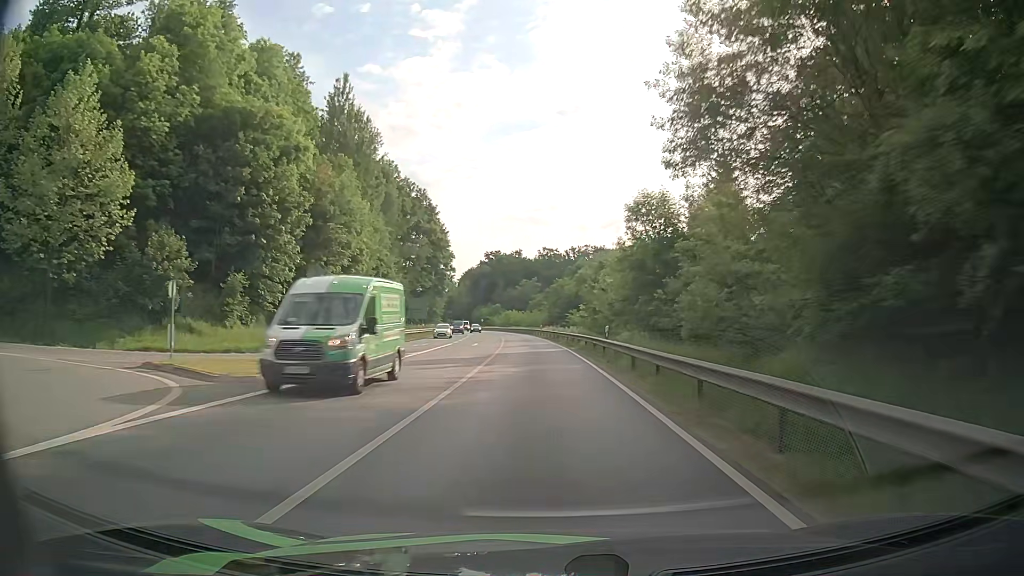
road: primary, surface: asphalt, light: Day
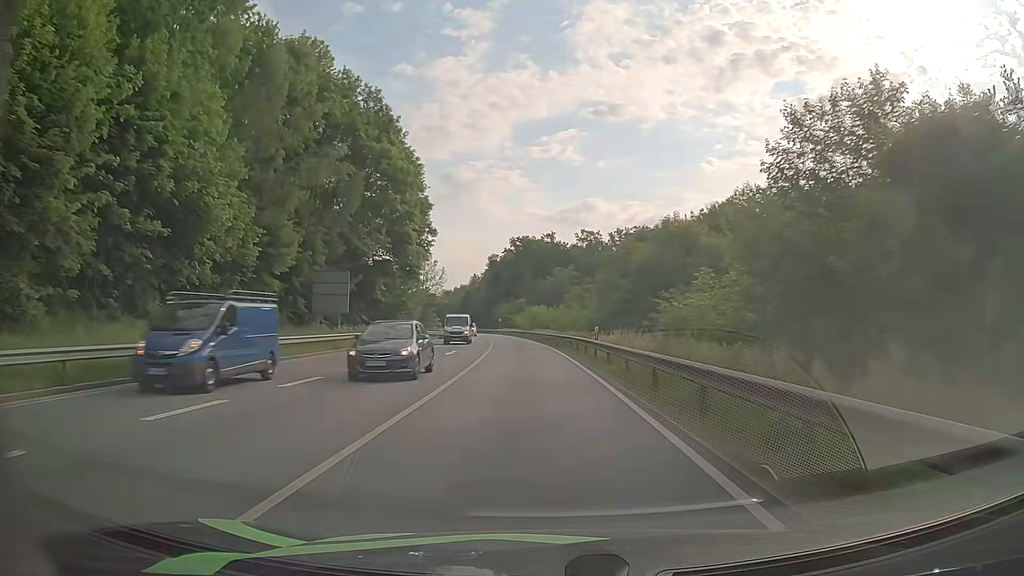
(-1.2, +49.2) m; -3°
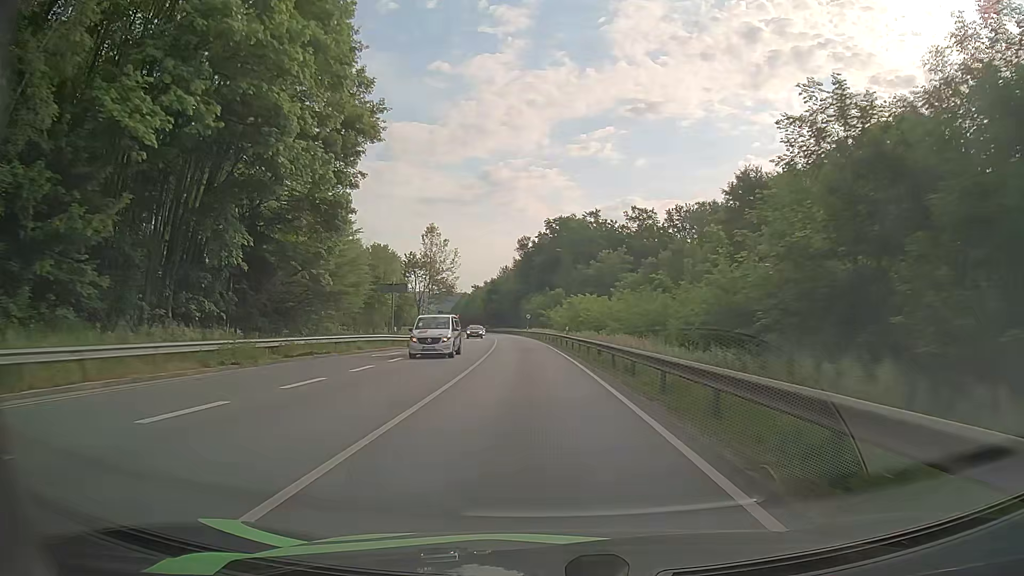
(-1.2, +36.5) m; -3°
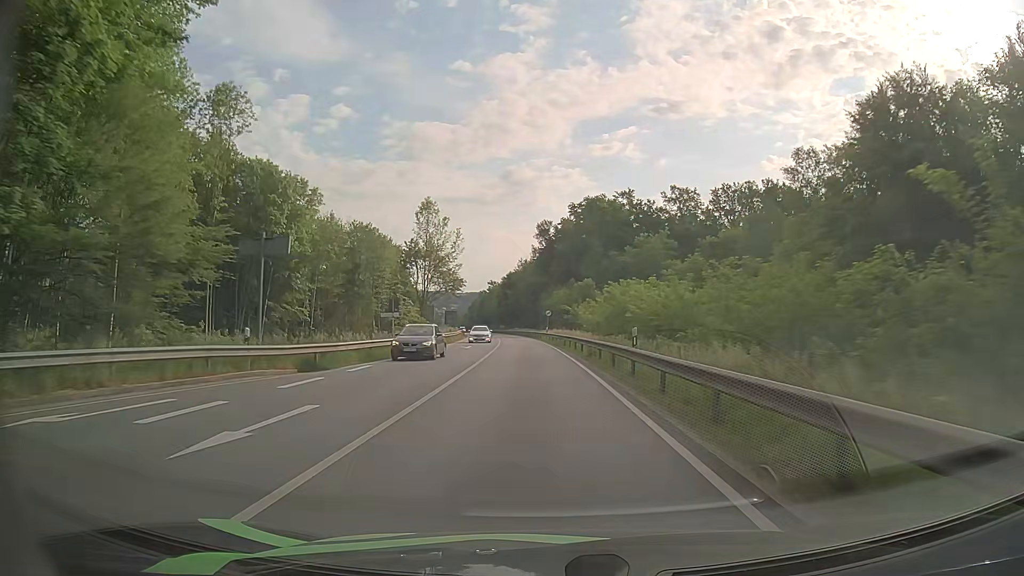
(-0.4, +24.3) m; -2°
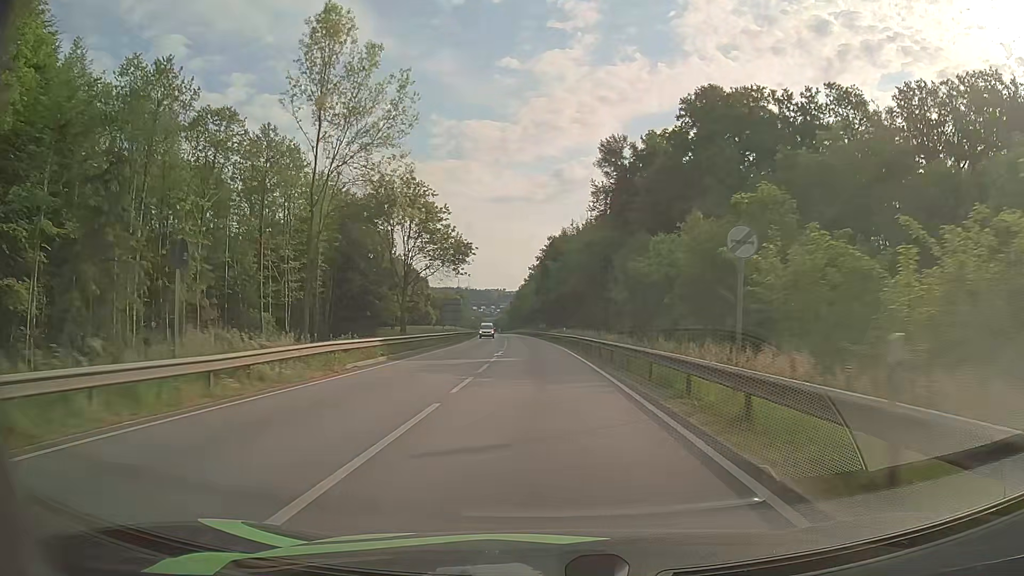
(-2.1, +60.6) m; -4°
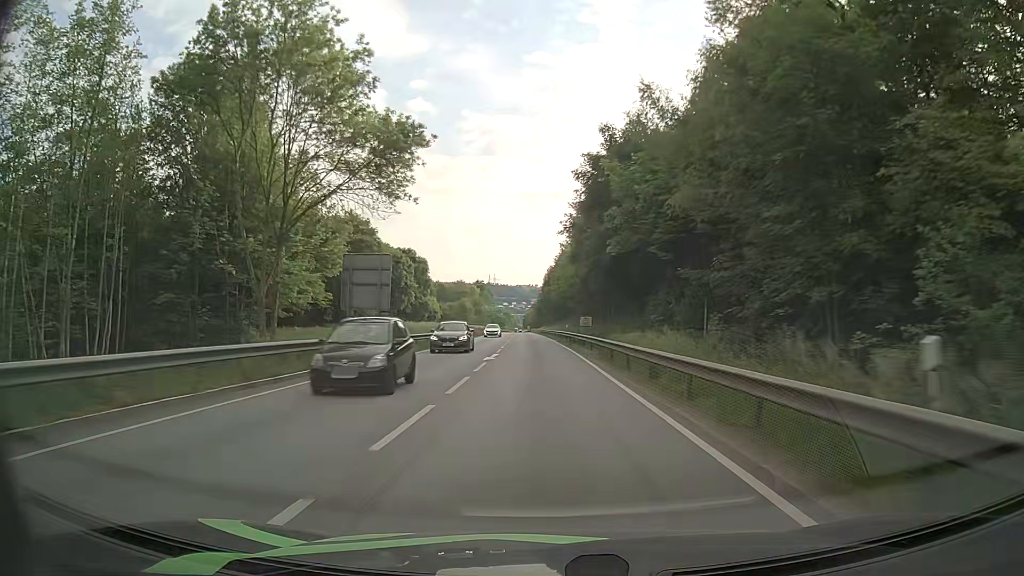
(-1.0, +48.6) m; -3°
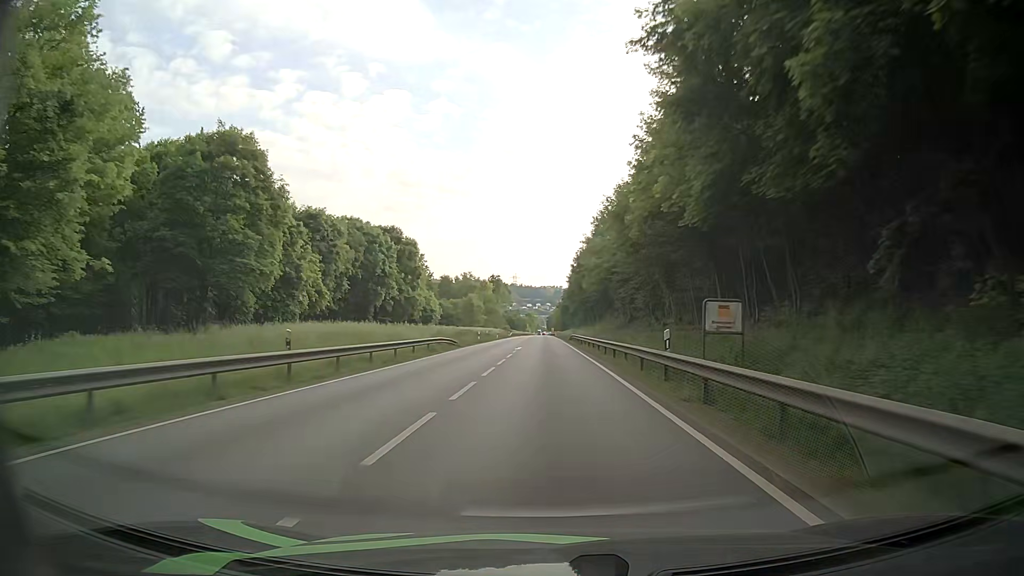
(-0.6, +36.8) m; -2°
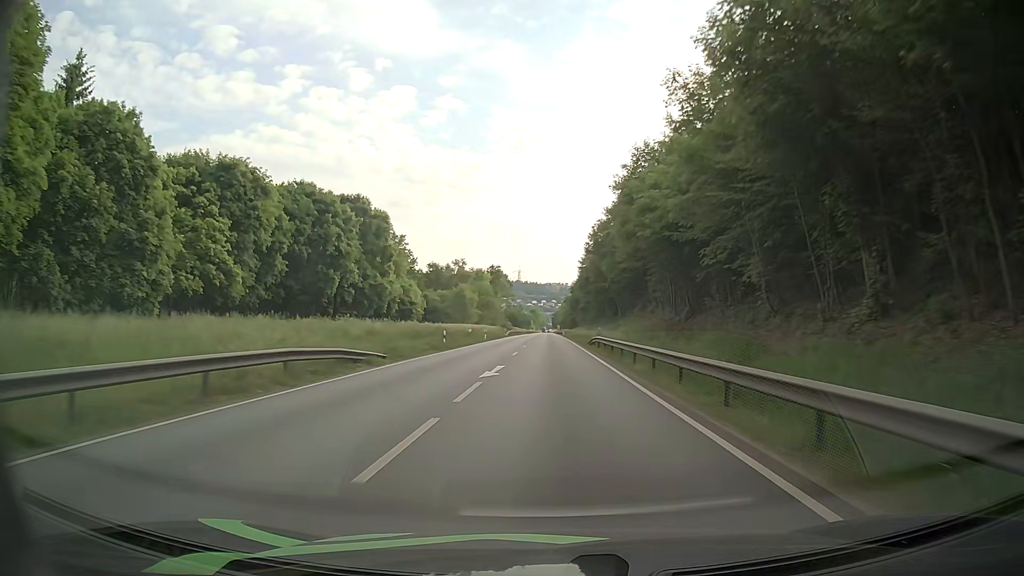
(-0.2, +24.8) m; -1°
(0, +10) (0, +20) (0, +30) (0, +40) (0, +50) (0, +60) (0, +70) (0, +80) (0, +90) (0, +100) m
